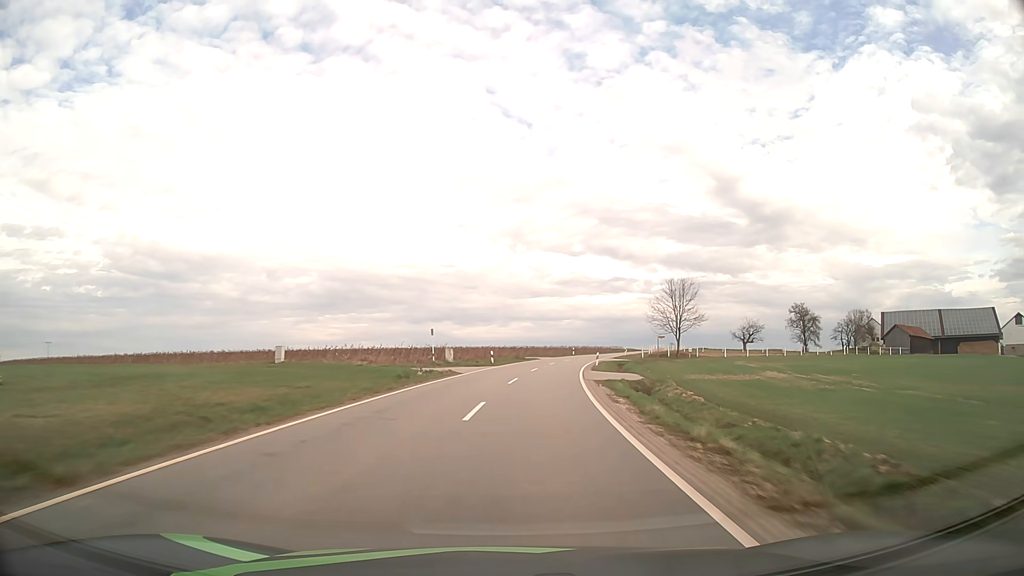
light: Day
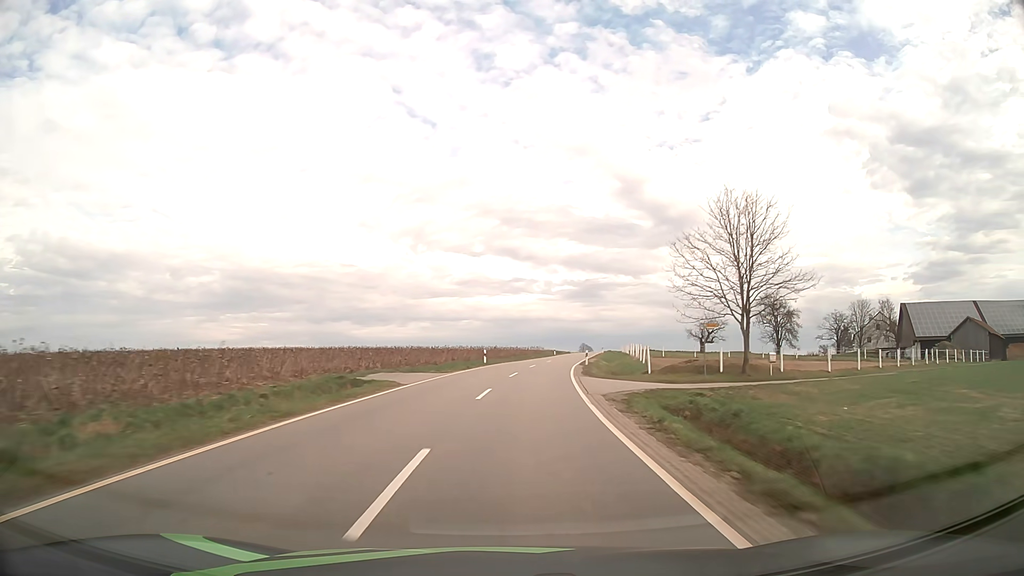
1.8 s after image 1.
(+3.4, +43.9) m; +9°
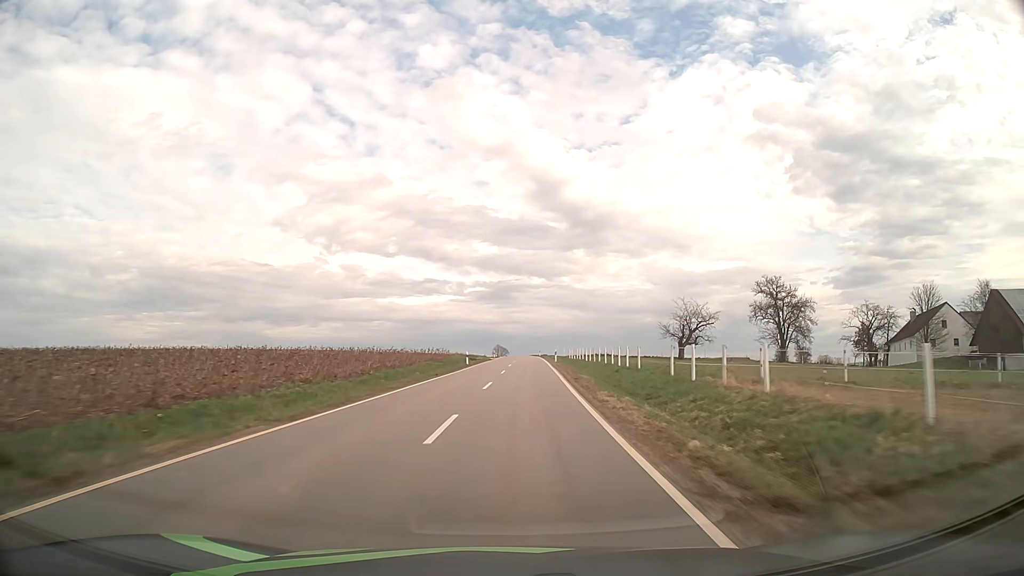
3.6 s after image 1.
(+3.0, +44.0) m; +8°
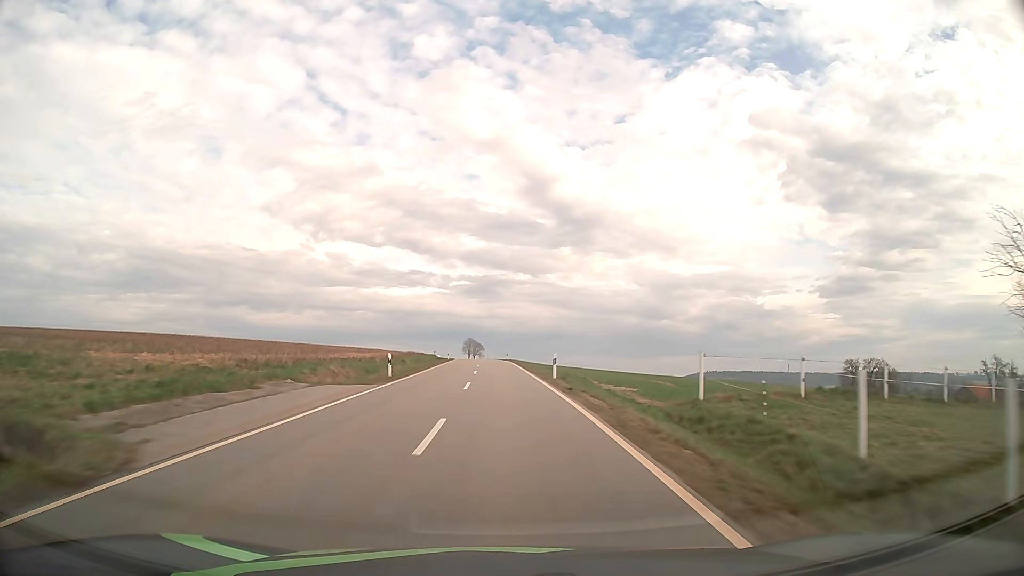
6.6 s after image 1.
(+2.4, +74.3) m; +2°
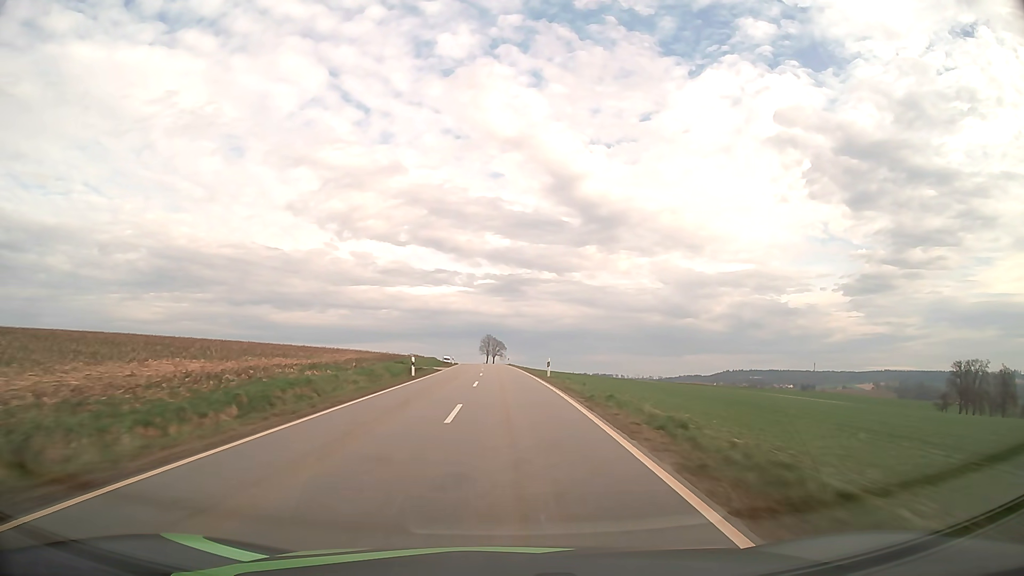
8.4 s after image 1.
(-0.8, +45.2) m; -2°
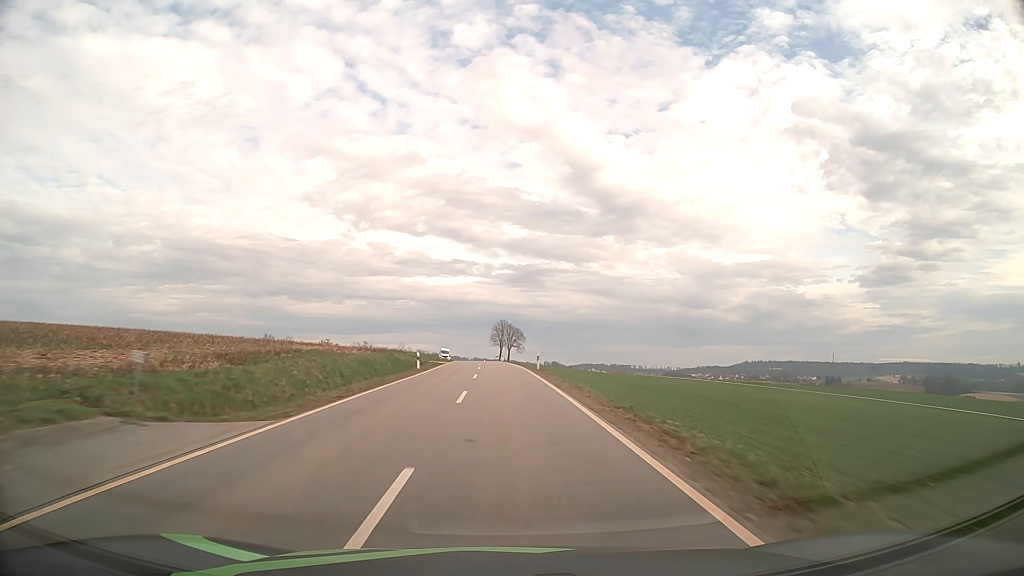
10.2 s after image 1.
(-0.6, +45.3) m; -1°
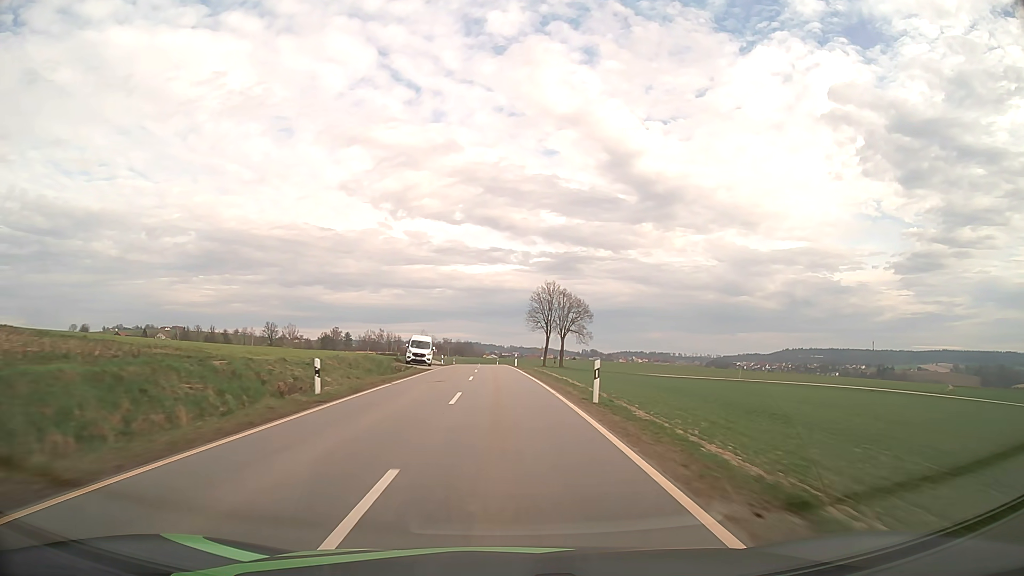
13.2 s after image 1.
(-1.7, +73.1) m; -3°
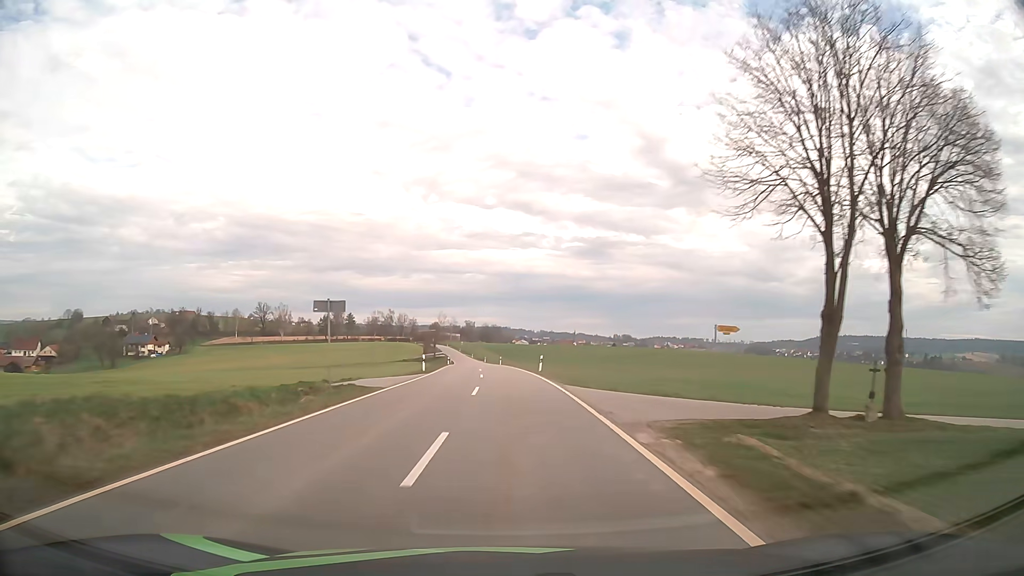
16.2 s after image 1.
(-1.6, +69.9) m; -2°
